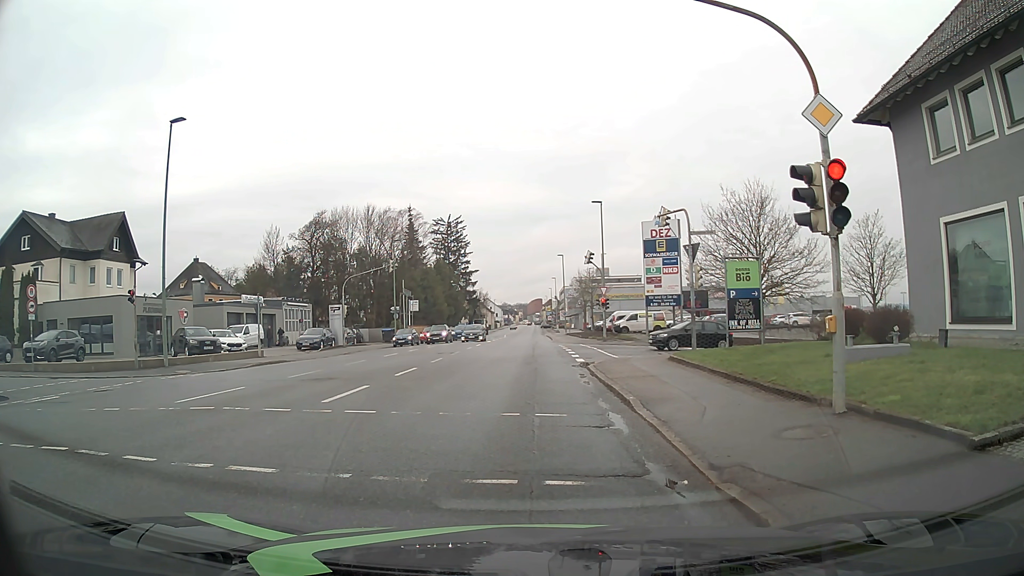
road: tertiary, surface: asphalt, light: Day
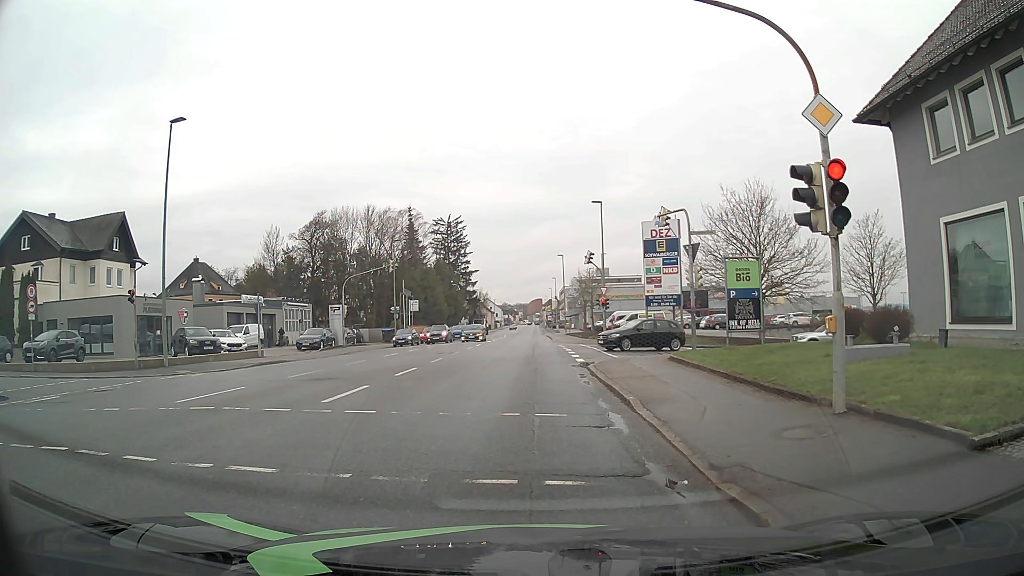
(0.0, 0.0) m; 0°
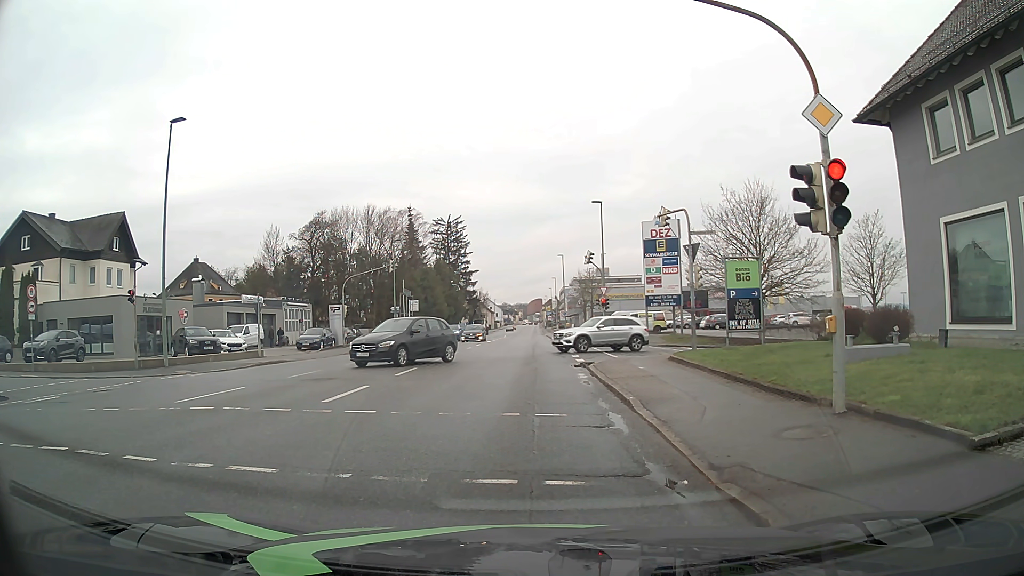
(0.0, 0.0) m; 0°
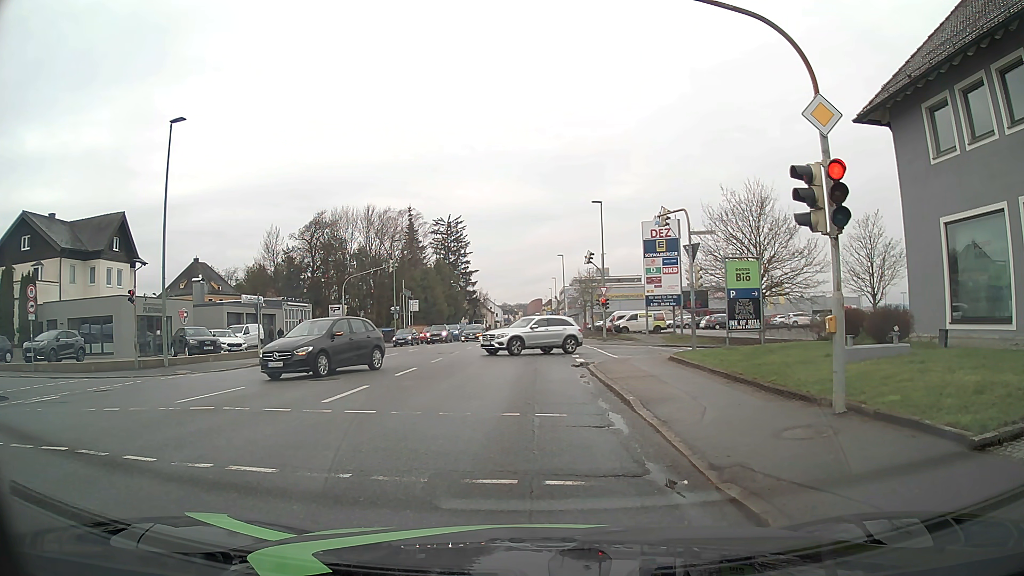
(0.0, 0.0) m; 0°
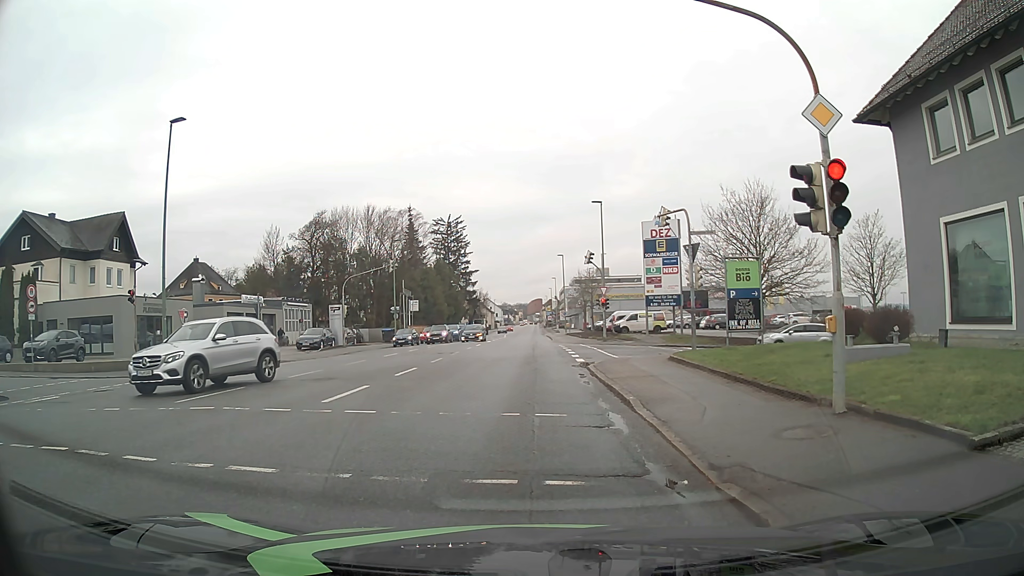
(0.0, 0.0) m; 0°
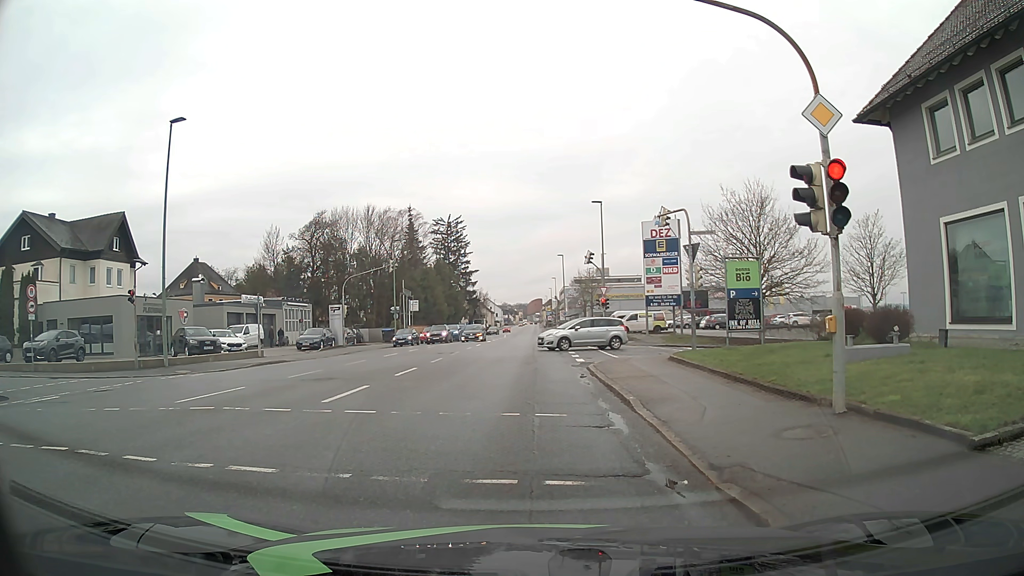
(0.0, 0.0) m; 0°
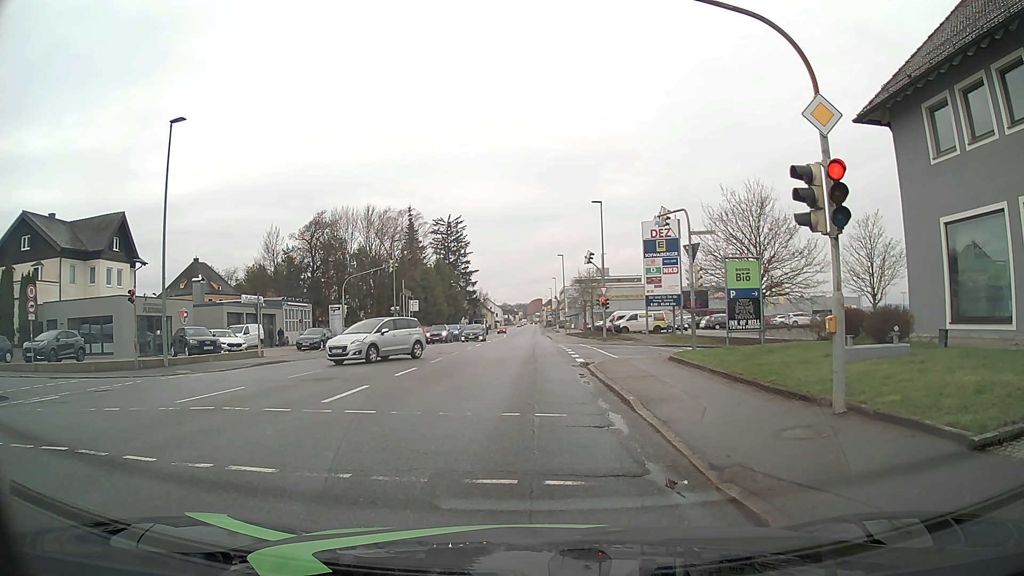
(0.0, 0.0) m; 0°
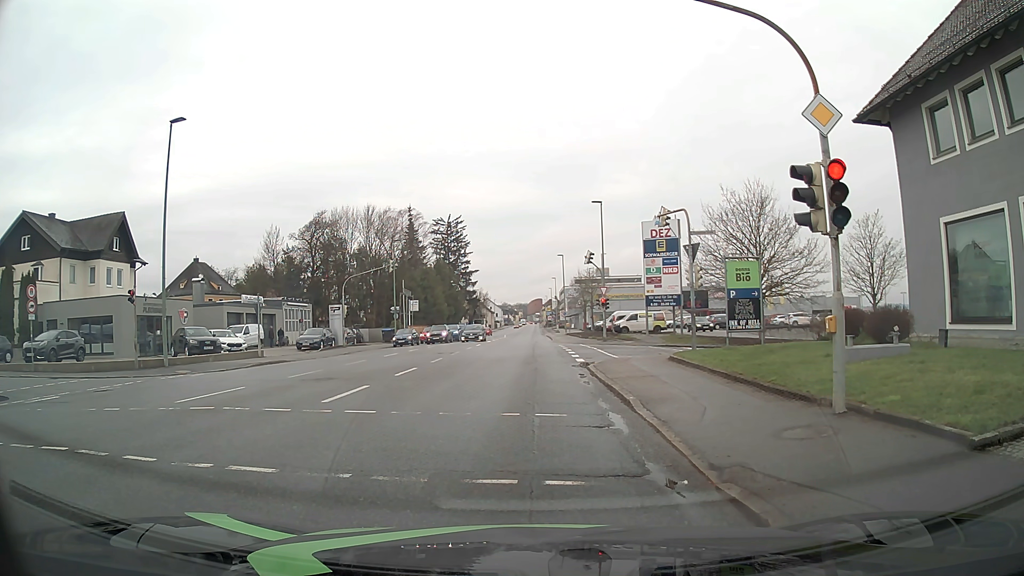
(0.0, 0.0) m; 0°
